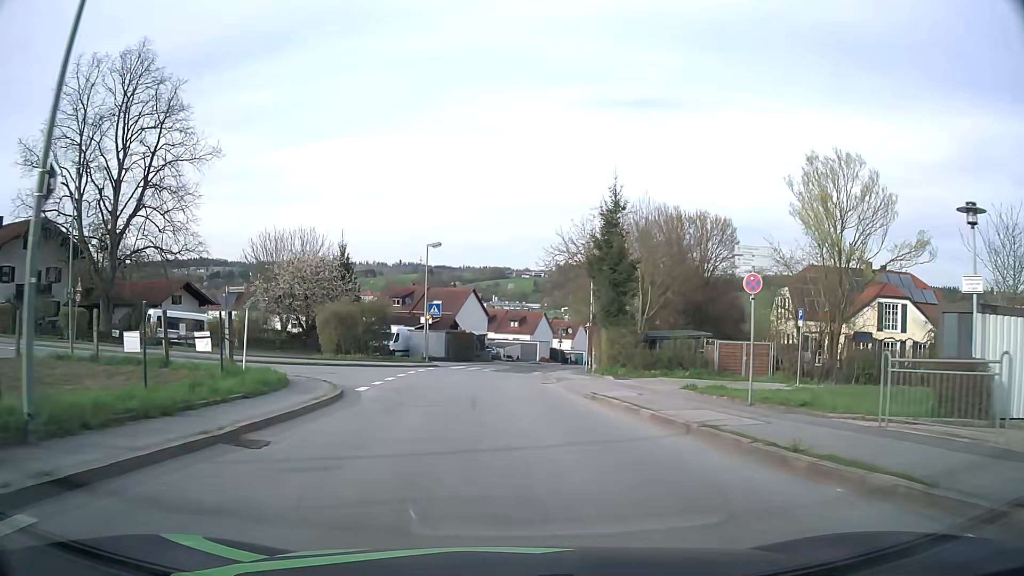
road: unclassified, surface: asphalt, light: Day
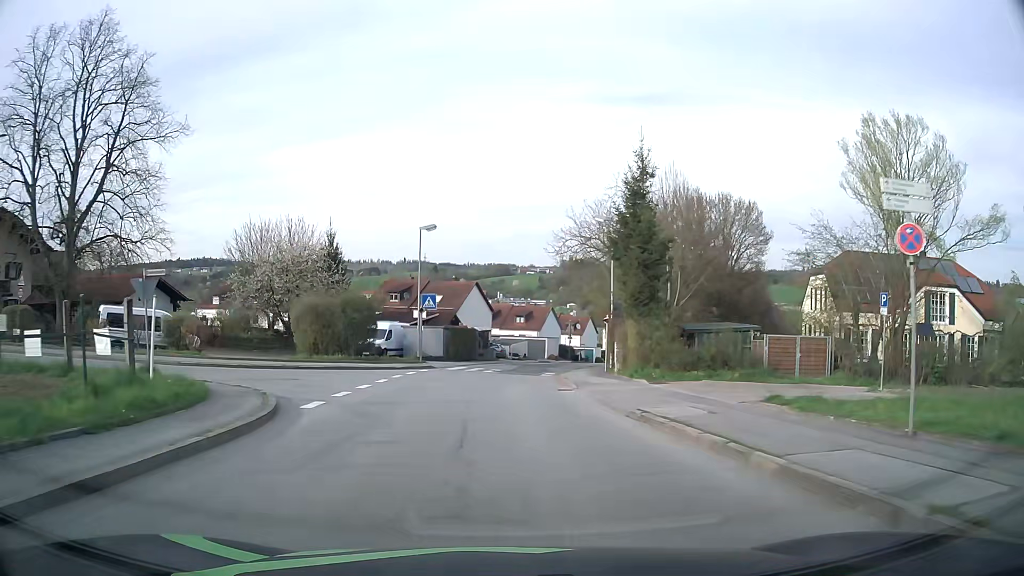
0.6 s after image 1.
(0.0, +6.0) m; 0°
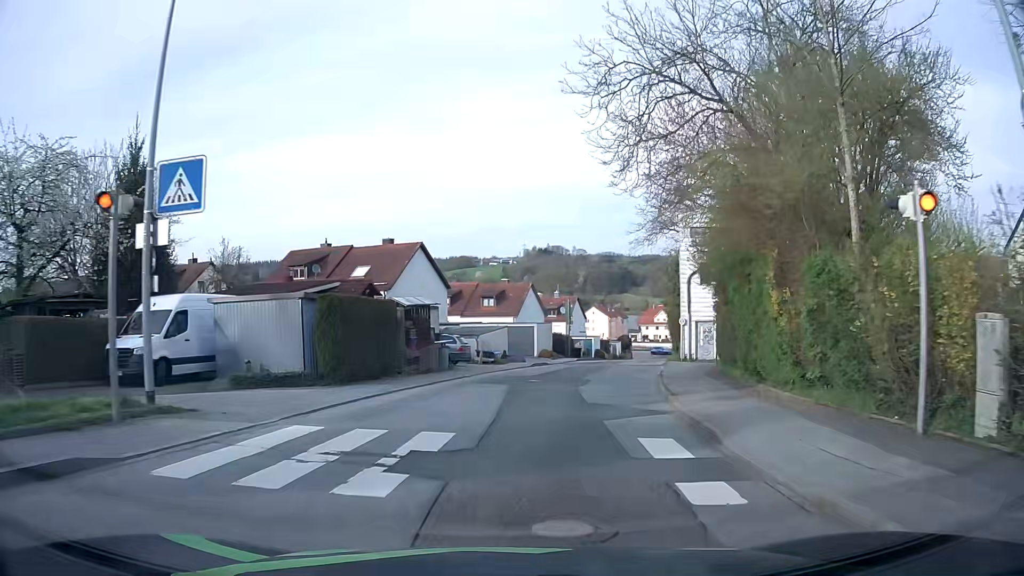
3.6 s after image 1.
(-0.3, +29.4) m; +2°
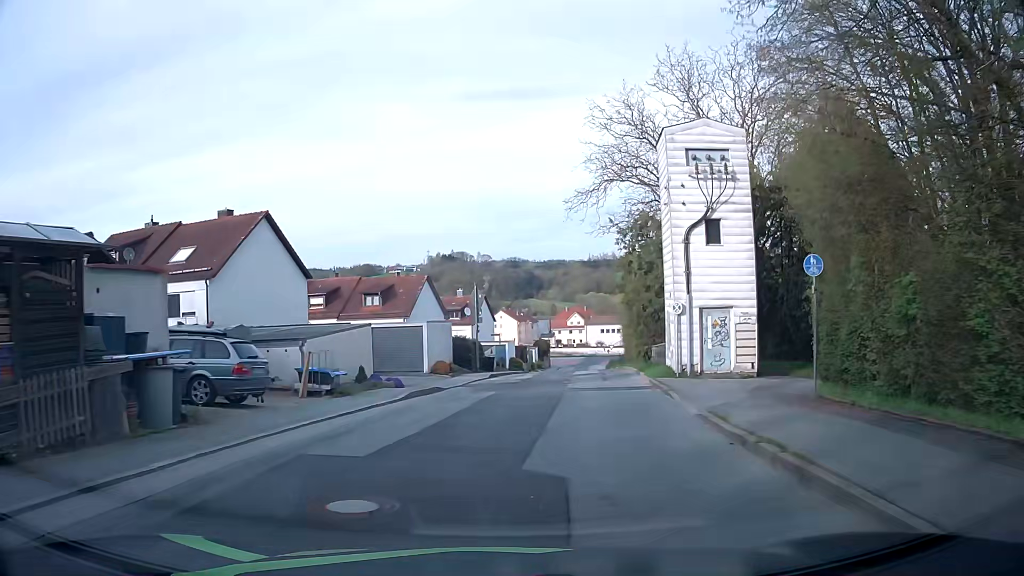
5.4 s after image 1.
(+1.2, +16.9) m; +9°
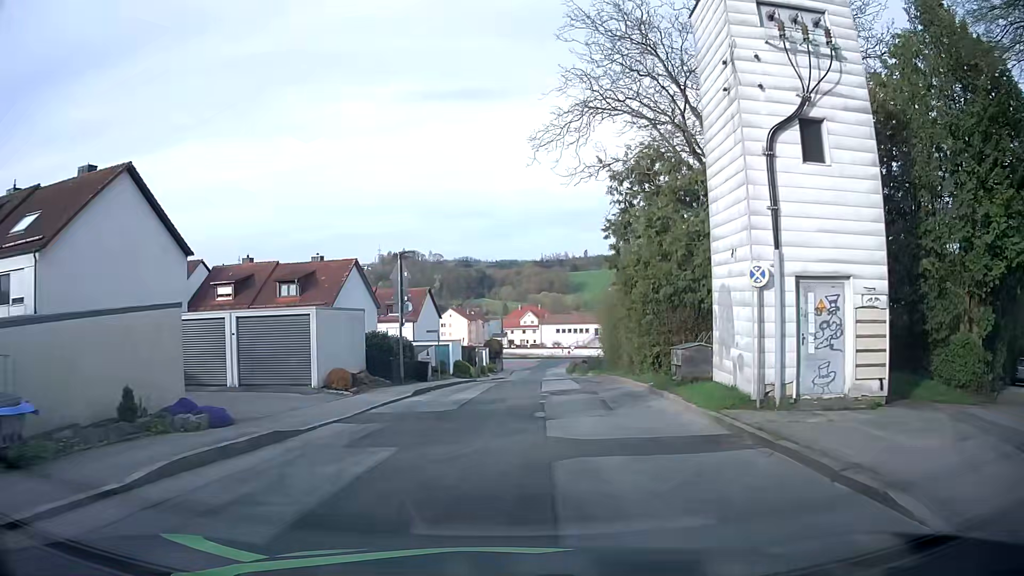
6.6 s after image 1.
(+0.3, +11.1) m; +3°
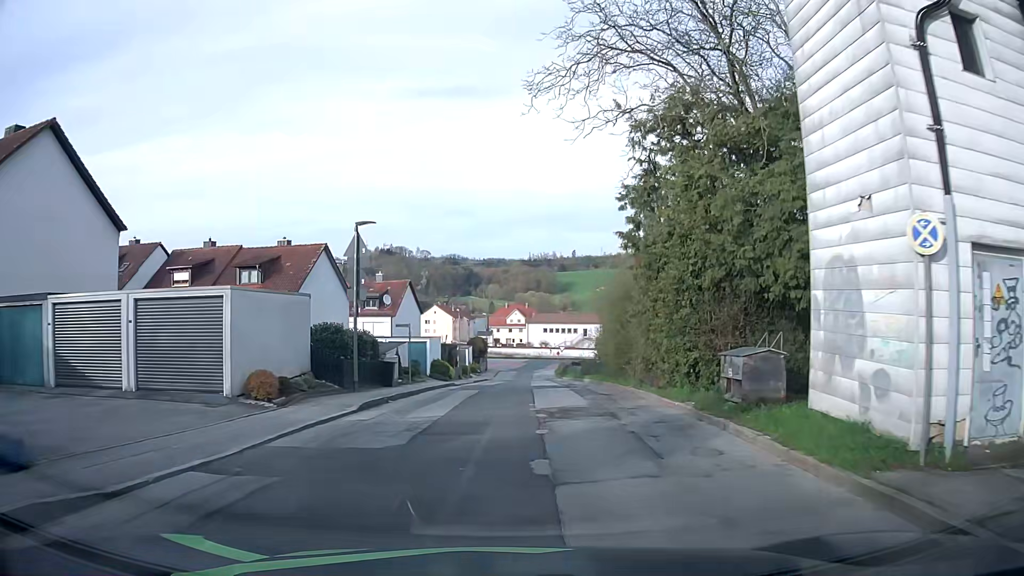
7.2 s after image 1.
(+0.1, +5.5) m; +1°
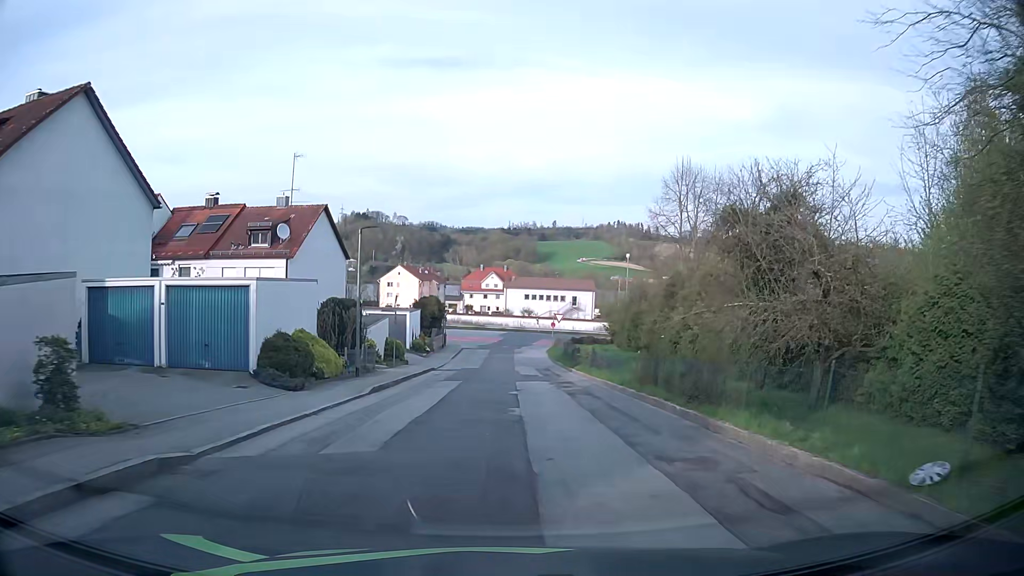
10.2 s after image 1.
(+0.7, +27.0) m; +1°
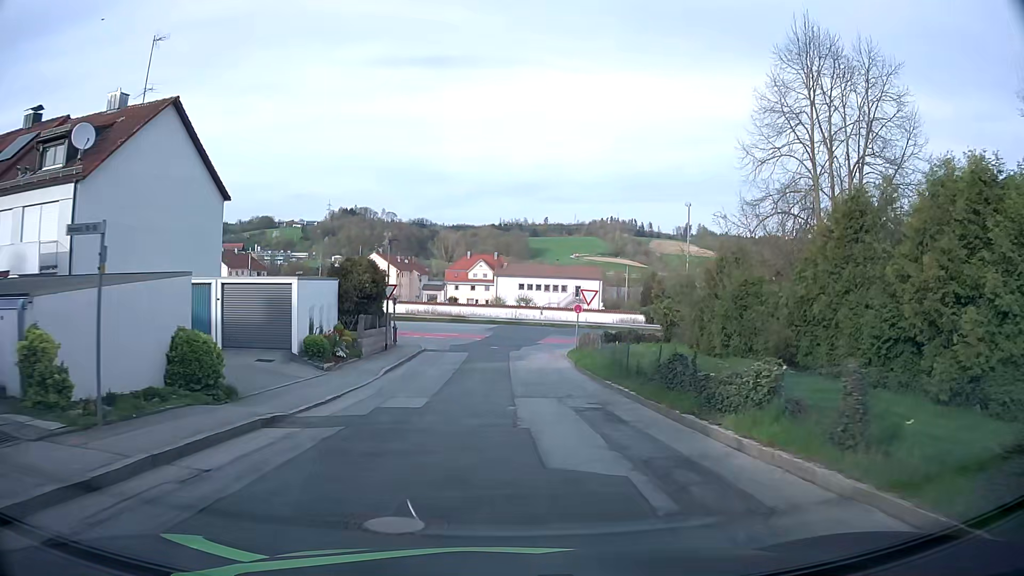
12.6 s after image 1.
(+0.4, +22.3) m; +2°
(0, +10) (0, +20) (0, +30) (+4, +39) (+13, +42) (+23, +41) (+33, +39) (+43, +38) (+52, +36) (+62, +34) m
